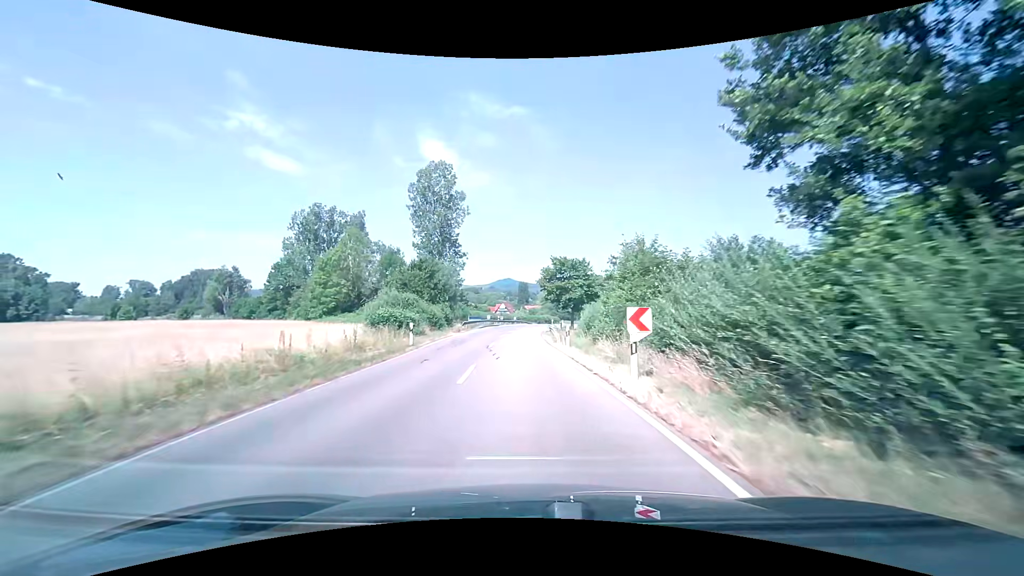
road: tertiary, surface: asphalt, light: Day
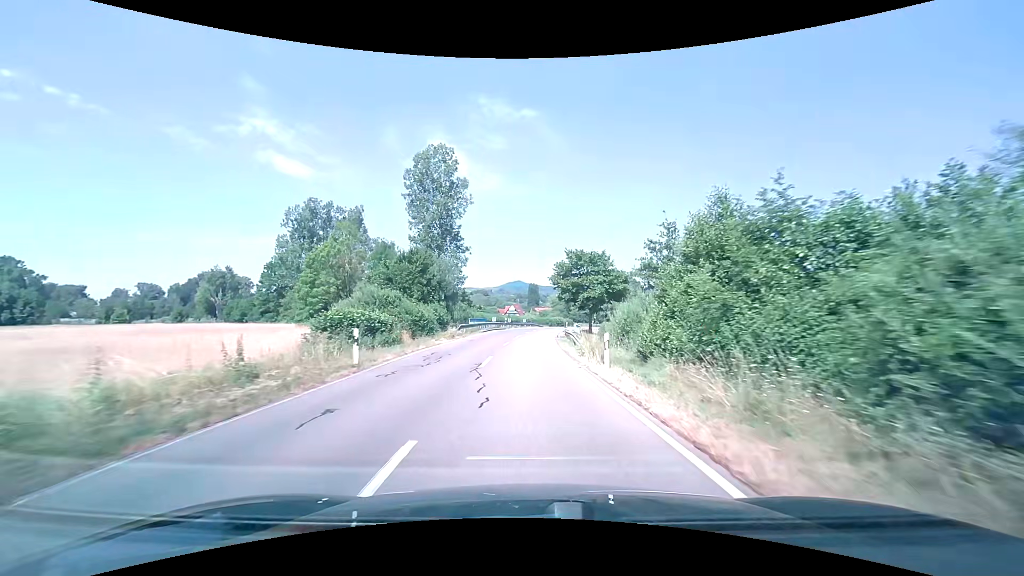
(-0.1, +8.6) m; -1°
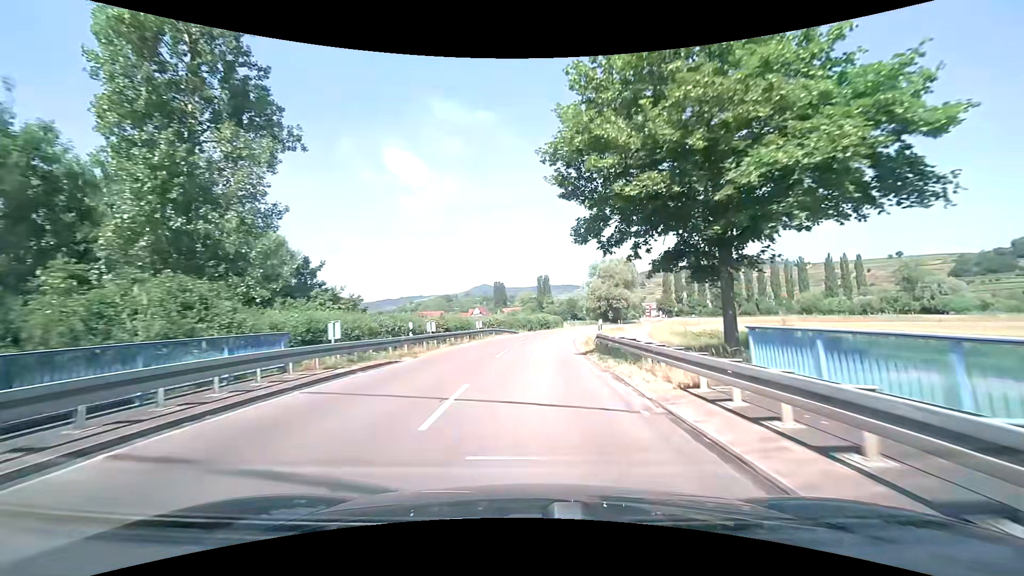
(+0.6, +43.7) m; +4°
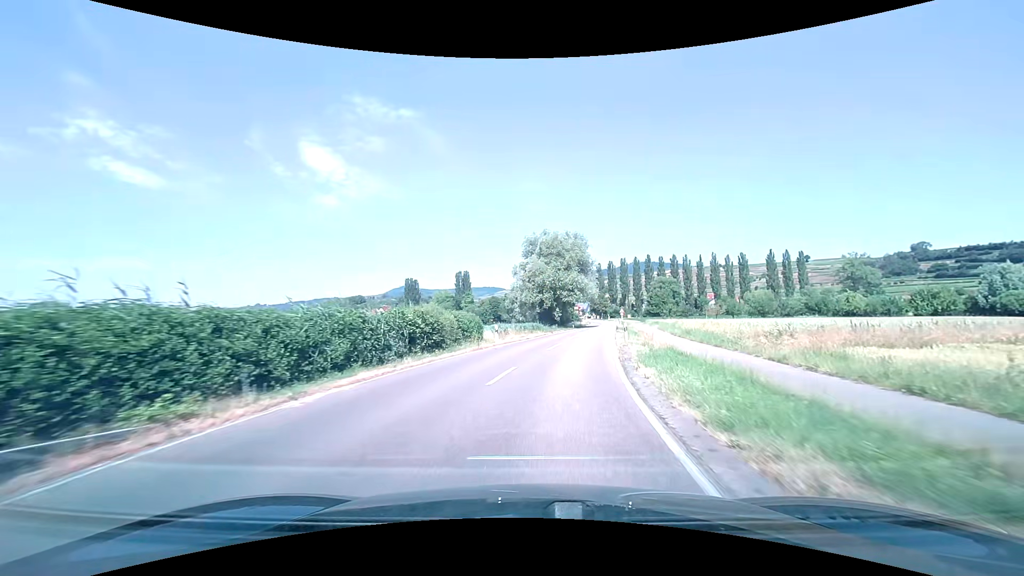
(+2.6, +43.8) m; +8°
(0, +10) (+1, +20) (+3, +30) (+5, +40) (+7, +49) (+9, +59) (+11, +69) (+12, +79) (+14, +89) (+16, +99) m
